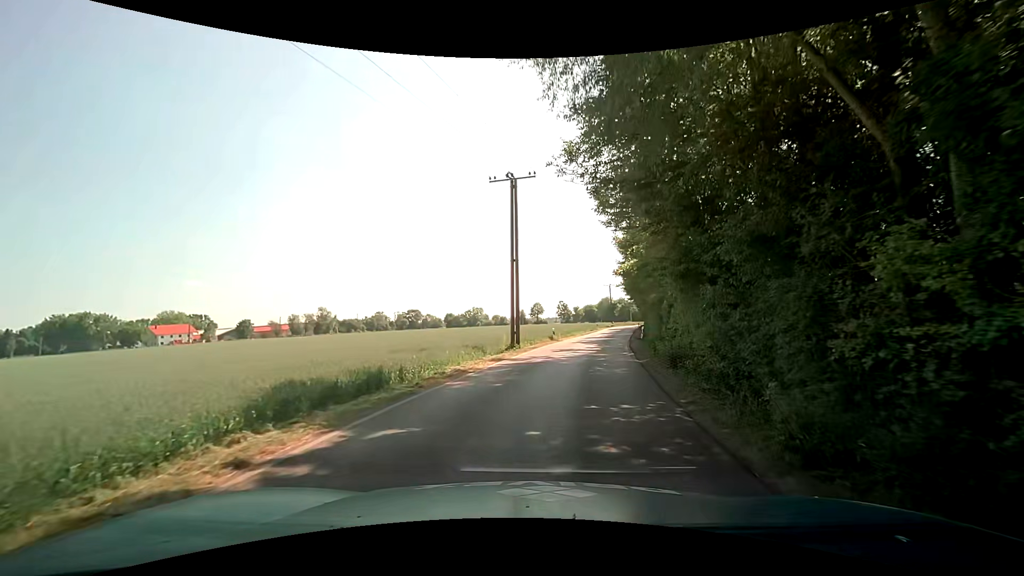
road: unclassified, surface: asphalt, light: Day
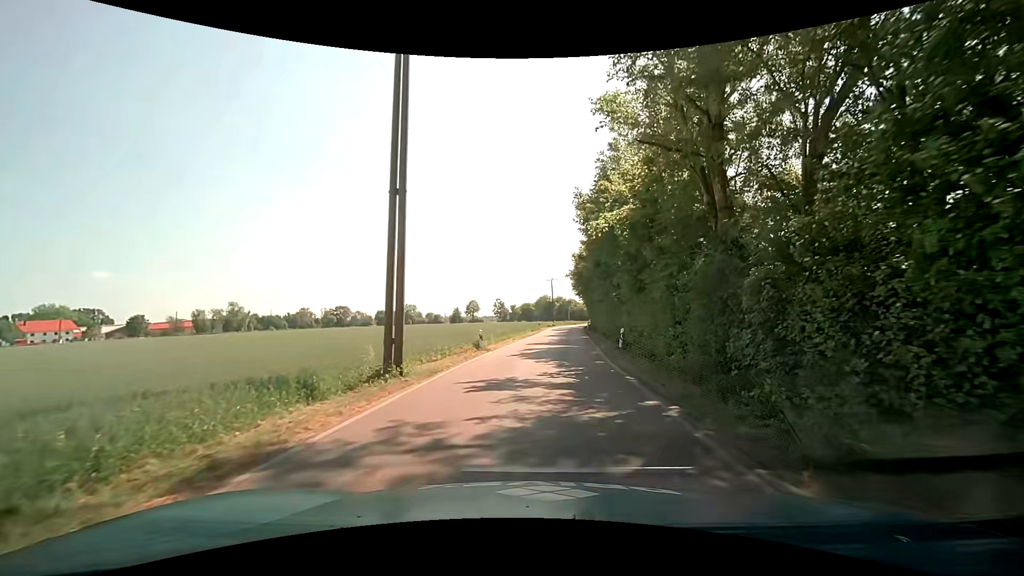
(+0.8, +13.7) m; +8°
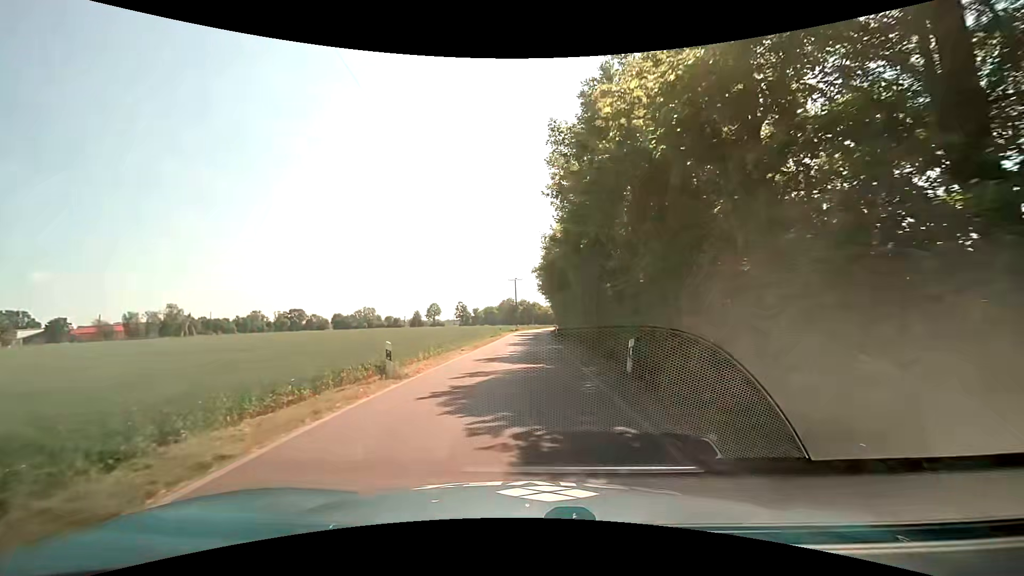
(+0.2, +9.3) m; +2°
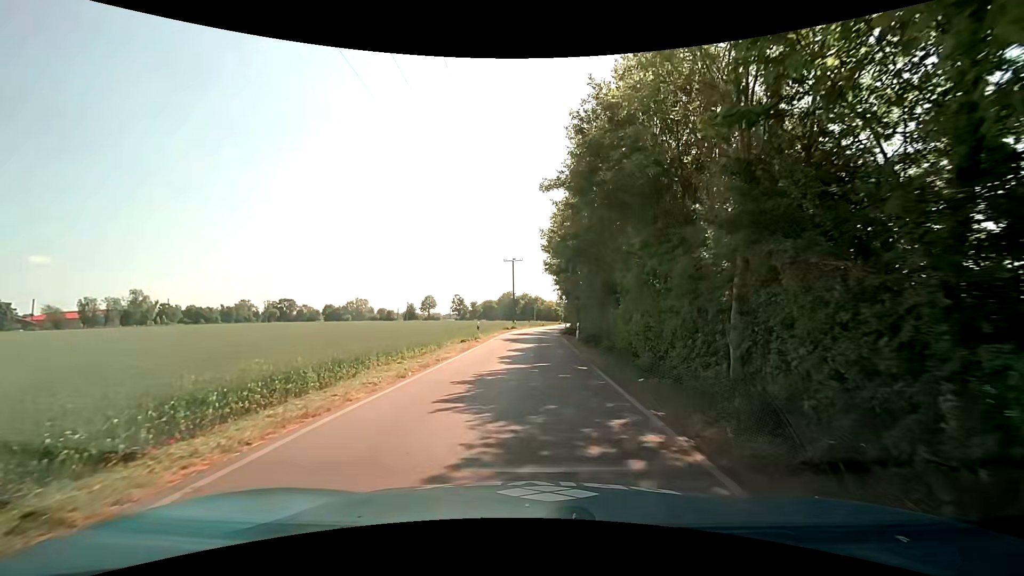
(+0.5, +22.9) m; +2°
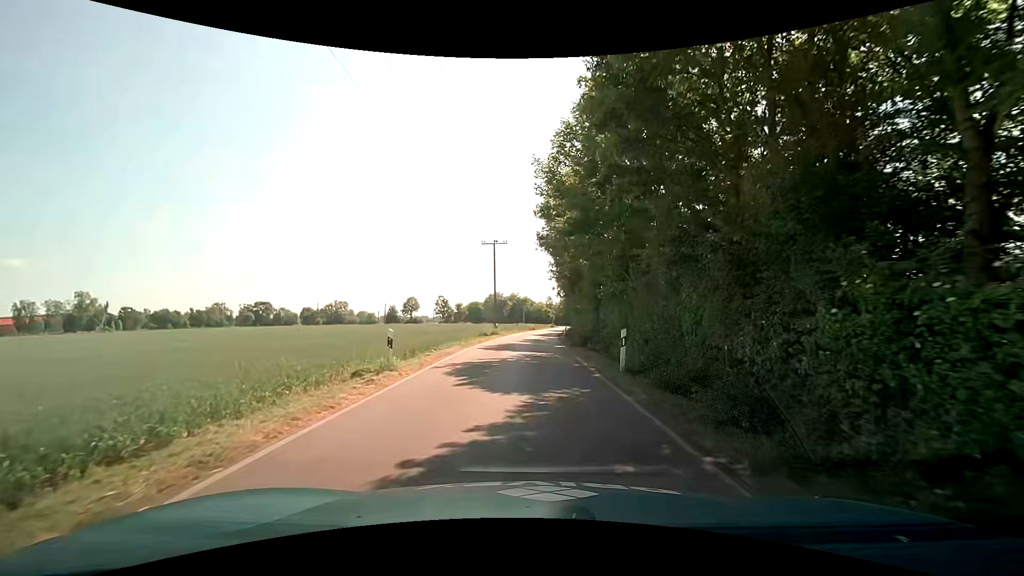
(-0.1, +17.1) m; +1°
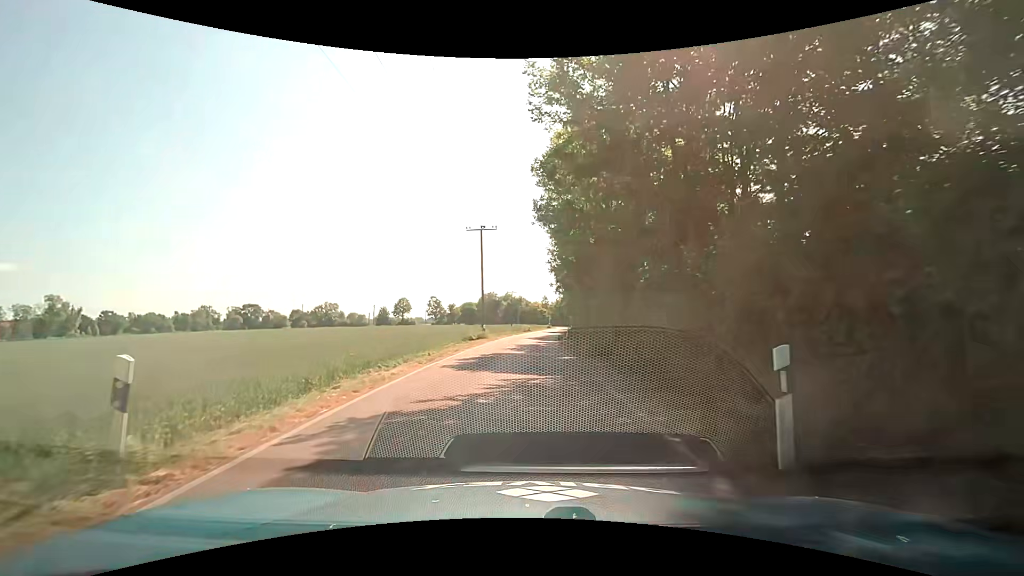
(+0.1, +8.2) m; +2°
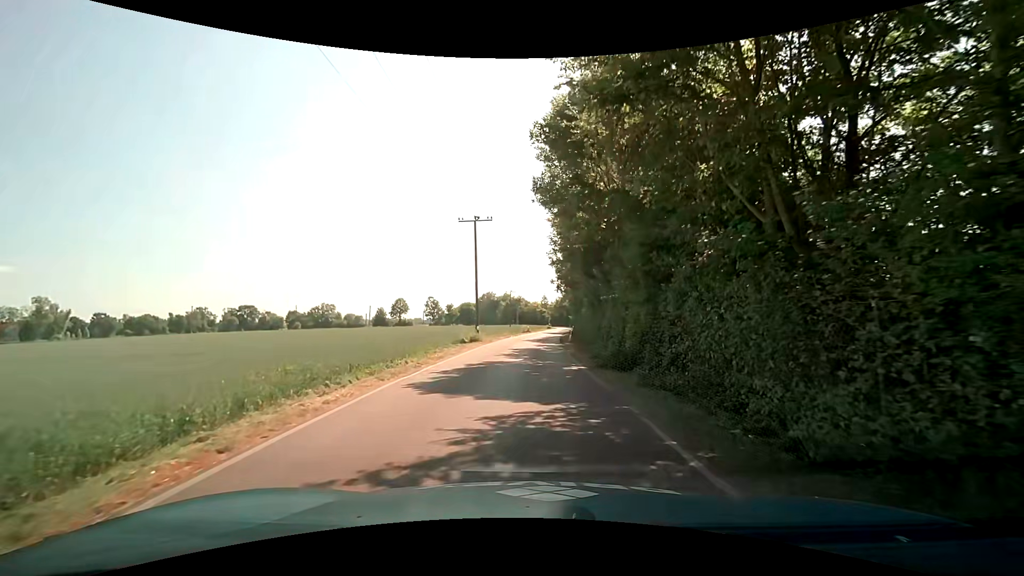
(-0.1, +4.0) m; -1°
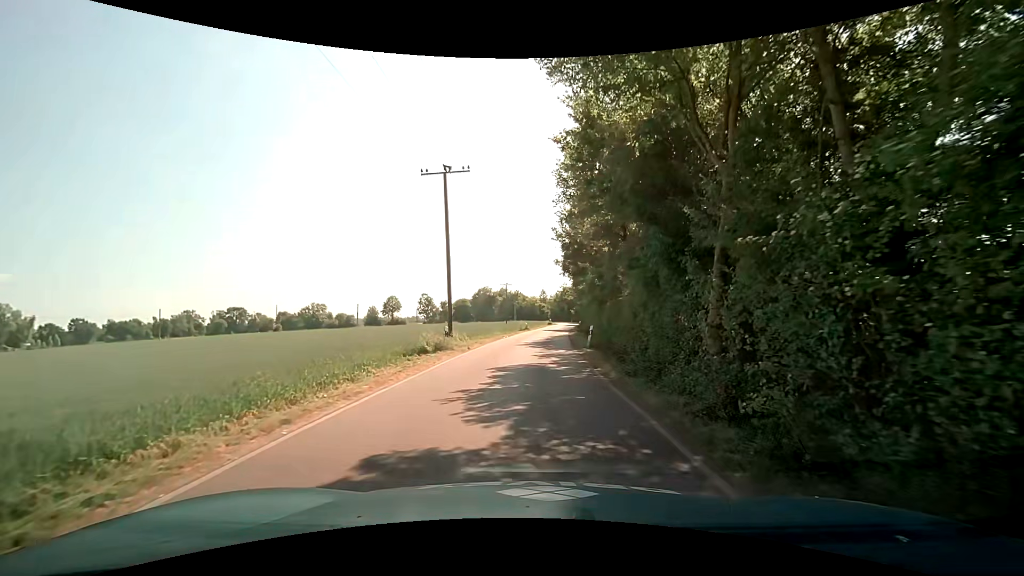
(0.0, +12.1) m; 0°
(0, +10) (0, +20) (0, +30) (+1, +40) (+2, +50) (+3, +60) (+4, +70) (+5, +80) (+6, +90) (+7, +100) m
